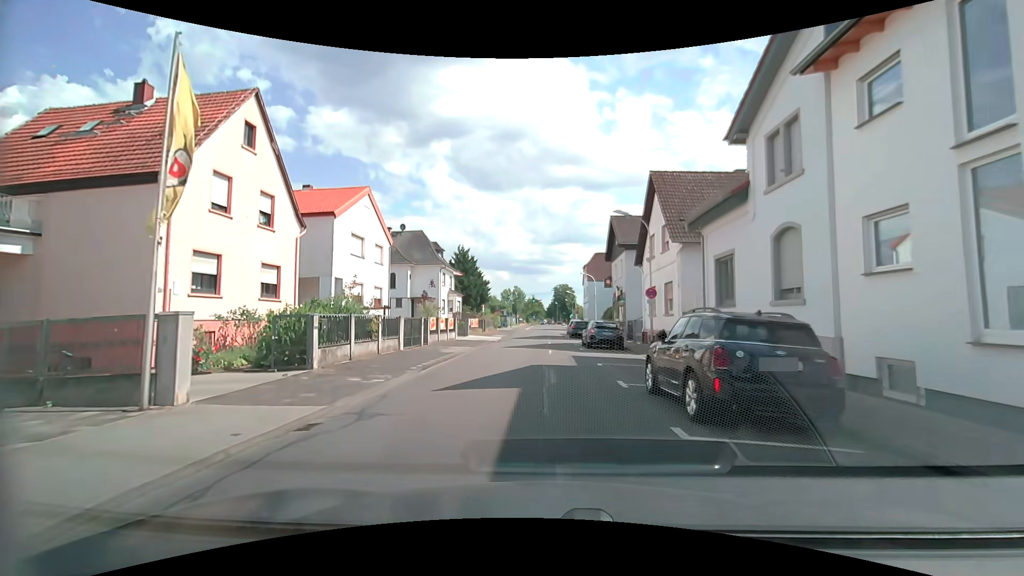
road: tertiary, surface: asphalt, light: Day
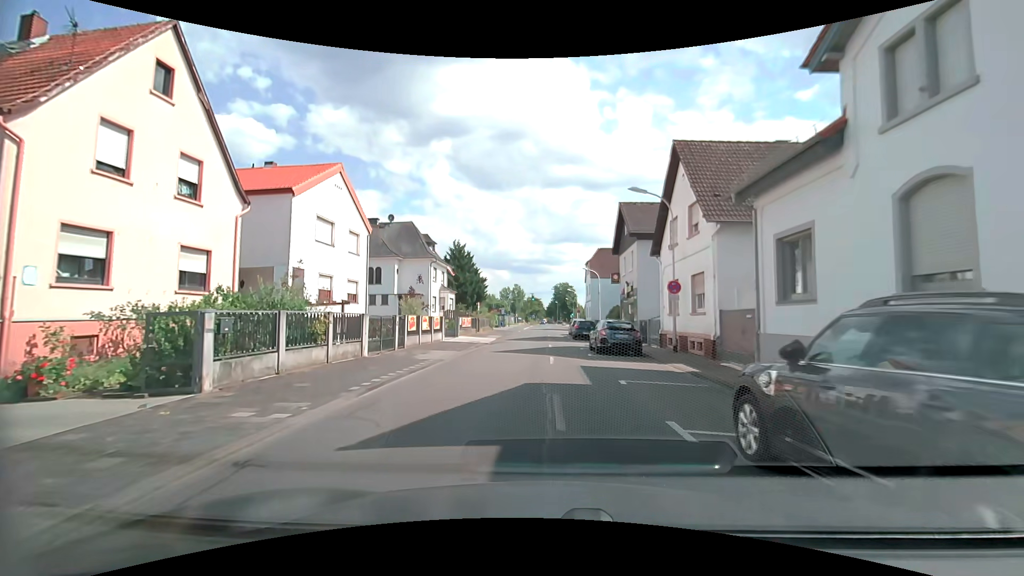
(0.0, +4.7) m; 0°
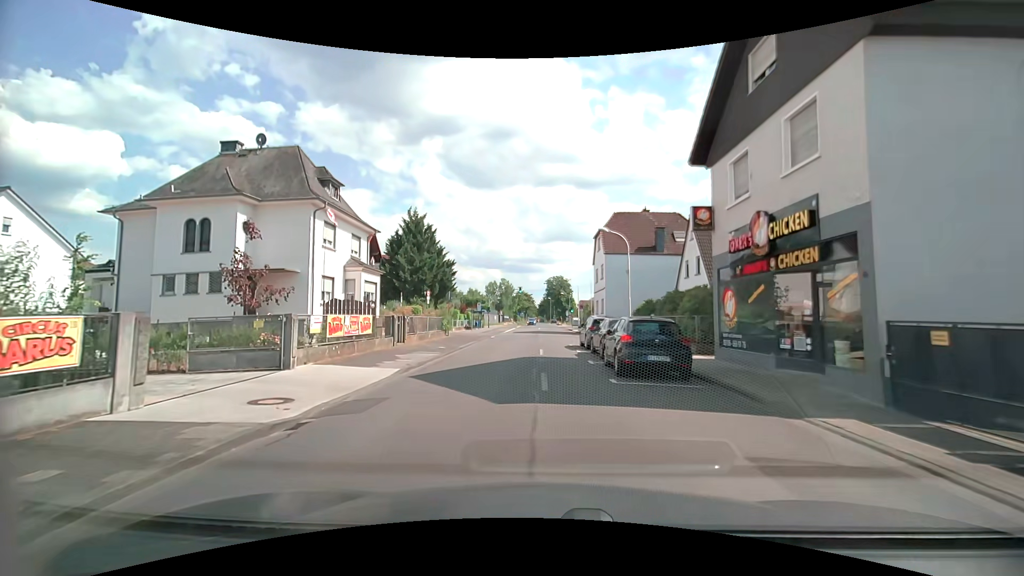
(+0.3, +23.9) m; +1°
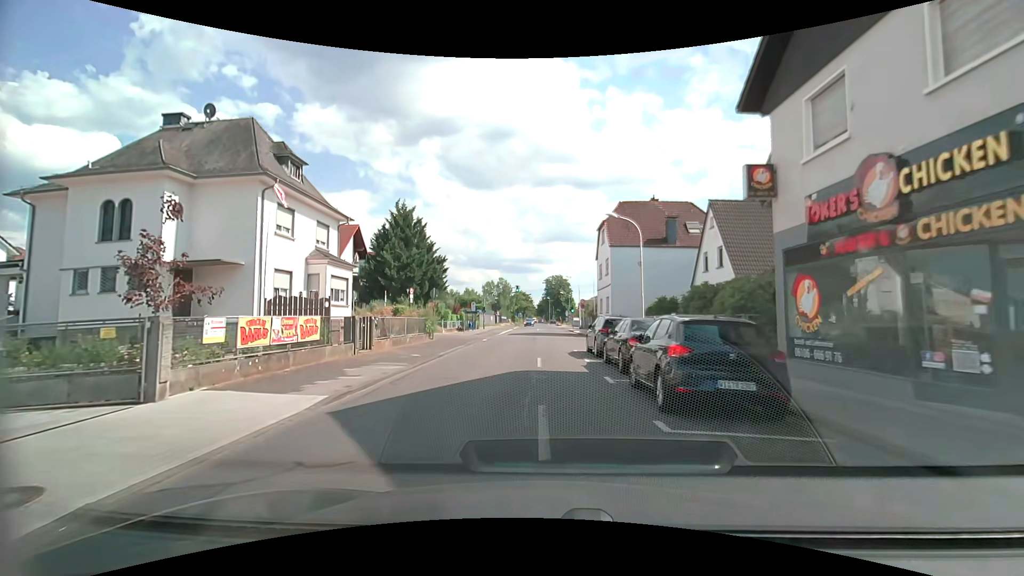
(0.0, +4.6) m; +1°
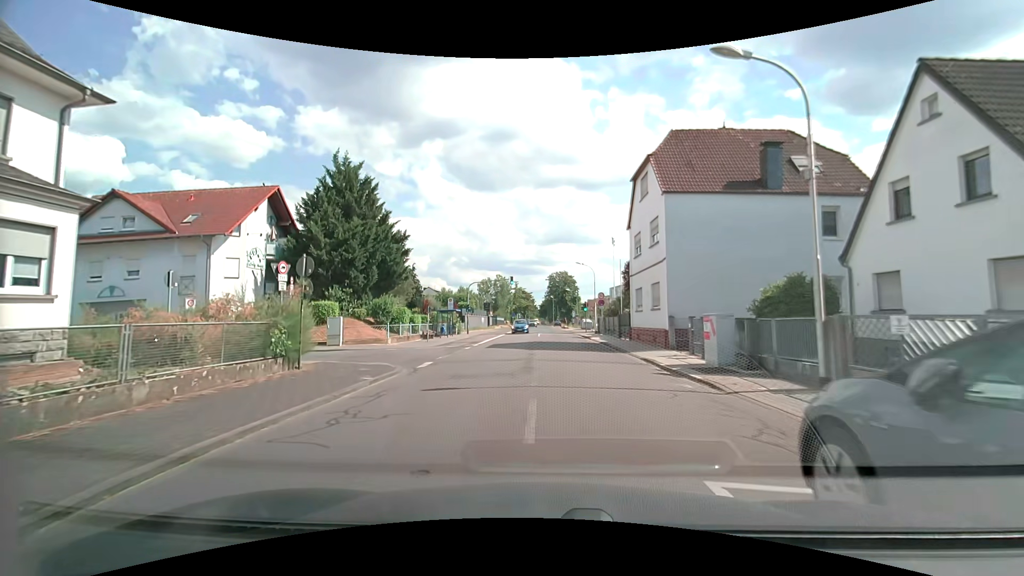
(-0.2, +17.4) m; -1°
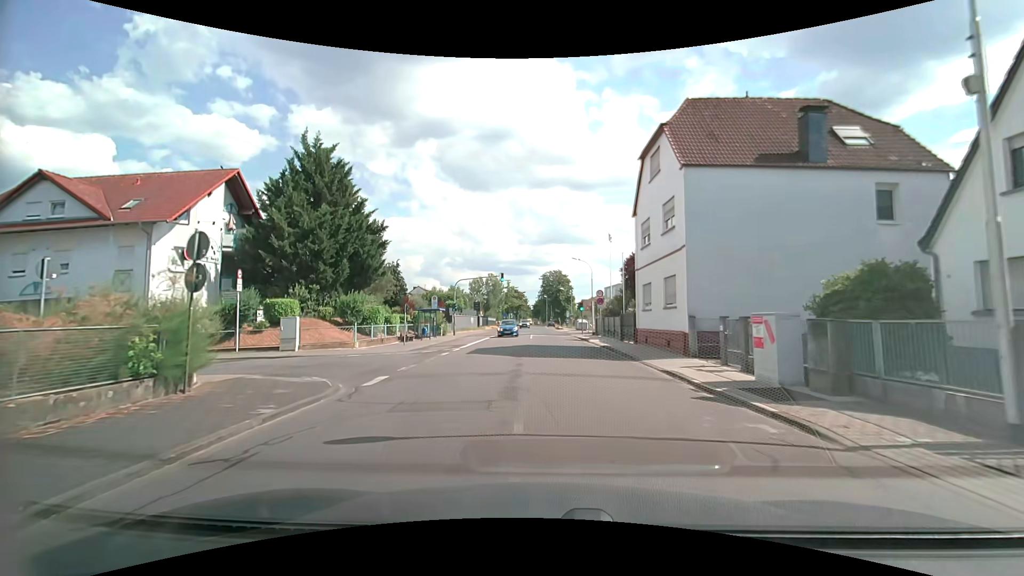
(0.0, +4.2) m; +1°
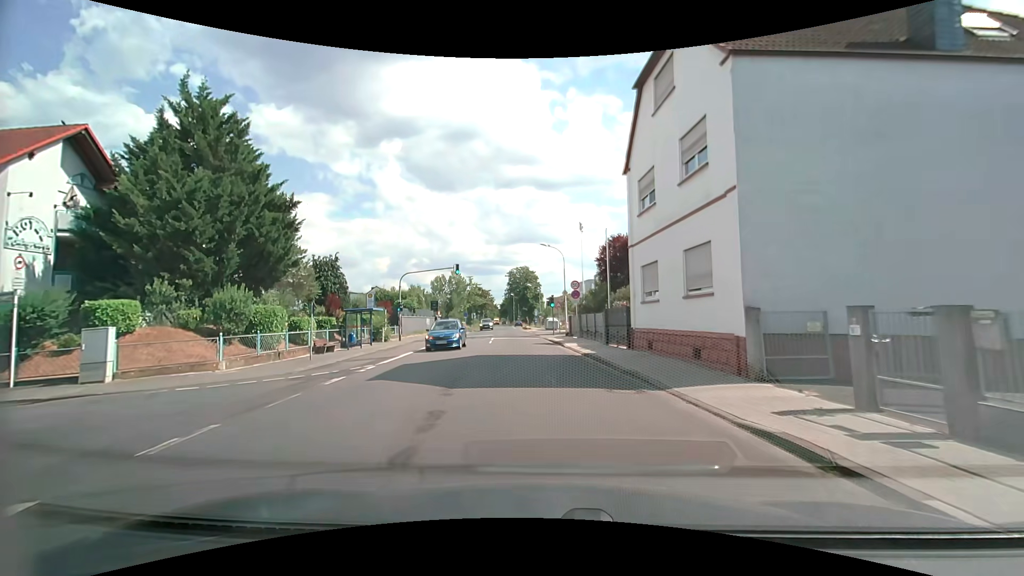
(+0.3, +8.1) m; +4°
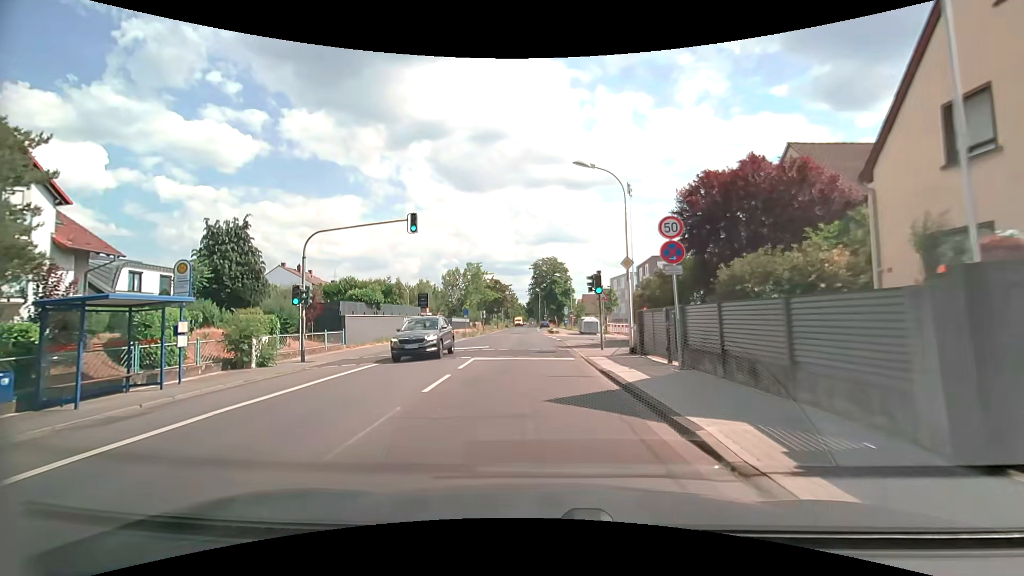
(-0.4, +20.3) m; -4°
(0, +10) (0, +20) (-1, +30) (-1, +40) (-1, +50) (-1, +60) (-2, +70) (-2, +80) (-2, +90) (-2, +100) m
